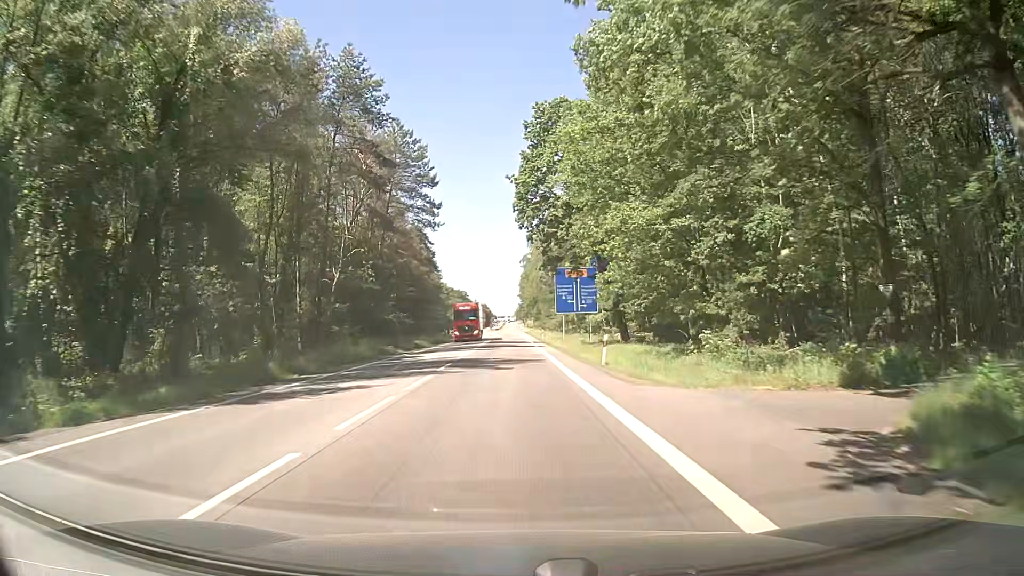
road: secondary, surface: asphalt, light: Day
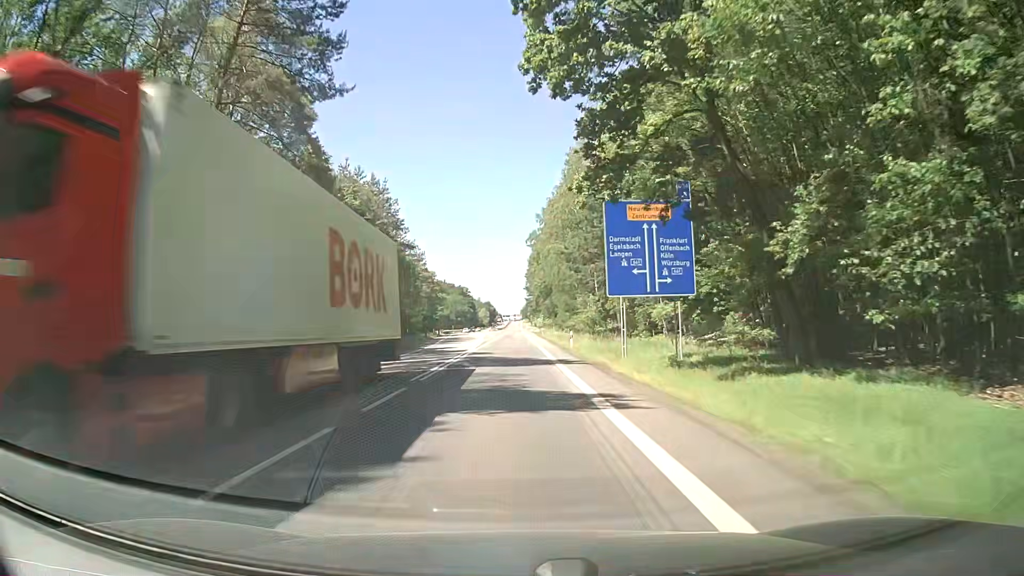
(-0.1, +34.5) m; -1°
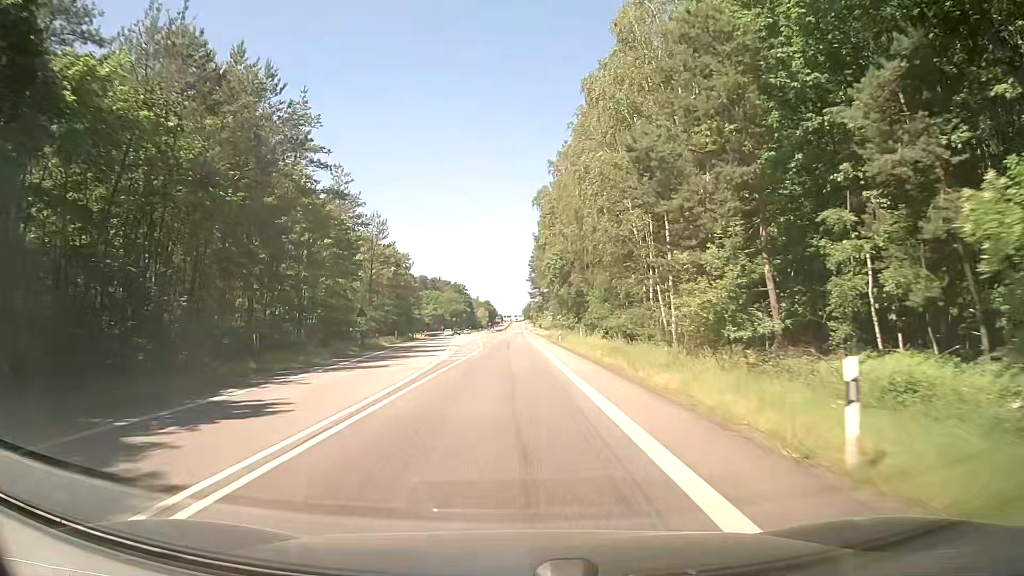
(0.0, +34.6) m; 0°
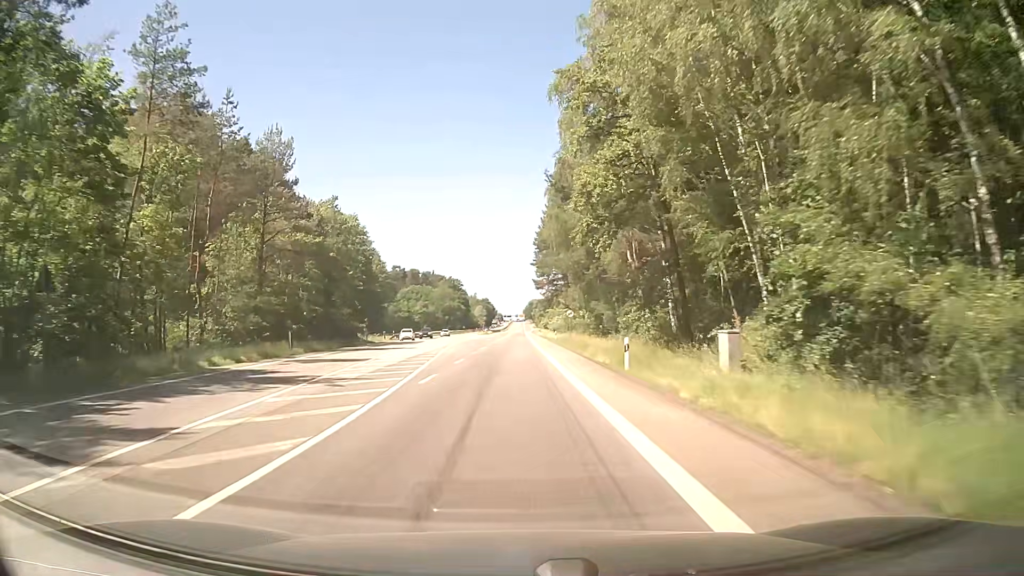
(0.0, +34.9) m; 0°
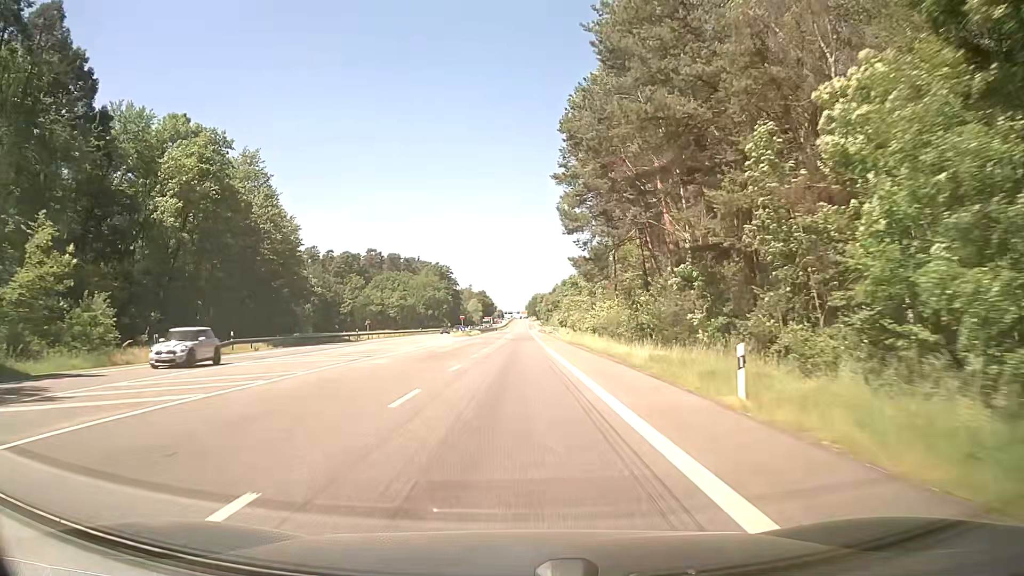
(+0.1, +59.1) m; +1°
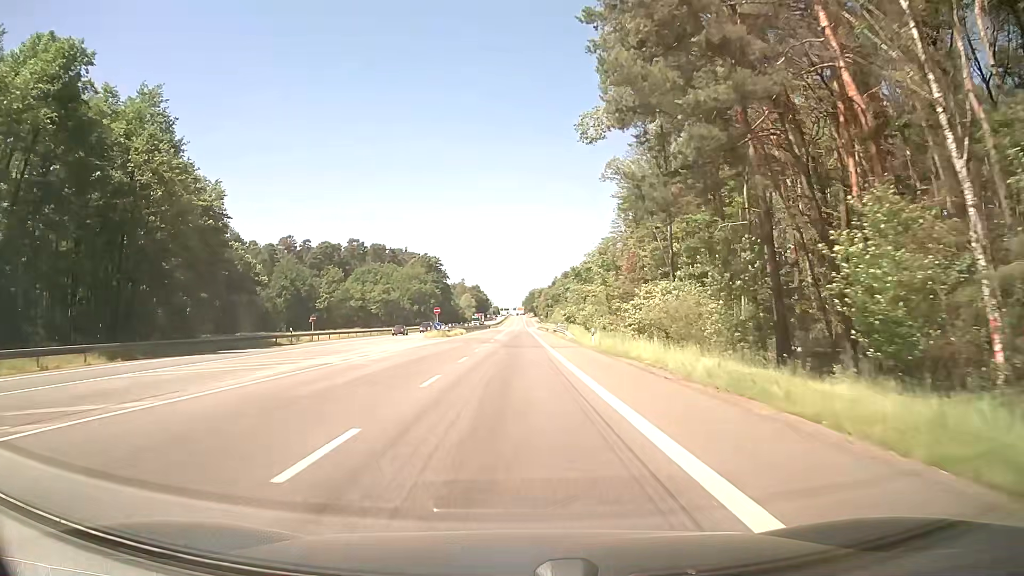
(-0.2, +23.3) m; 0°
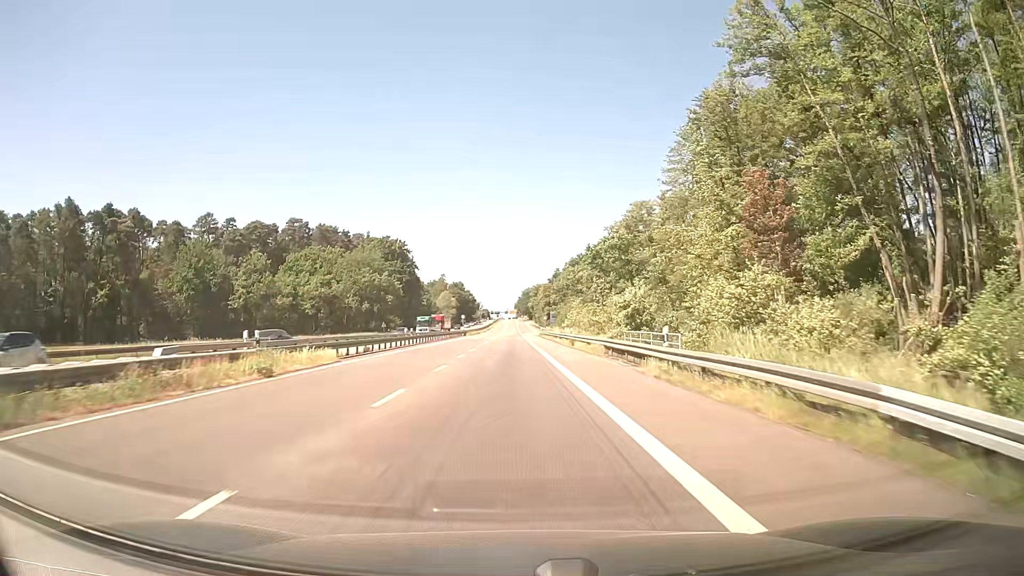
(-0.1, +57.3) m; 0°
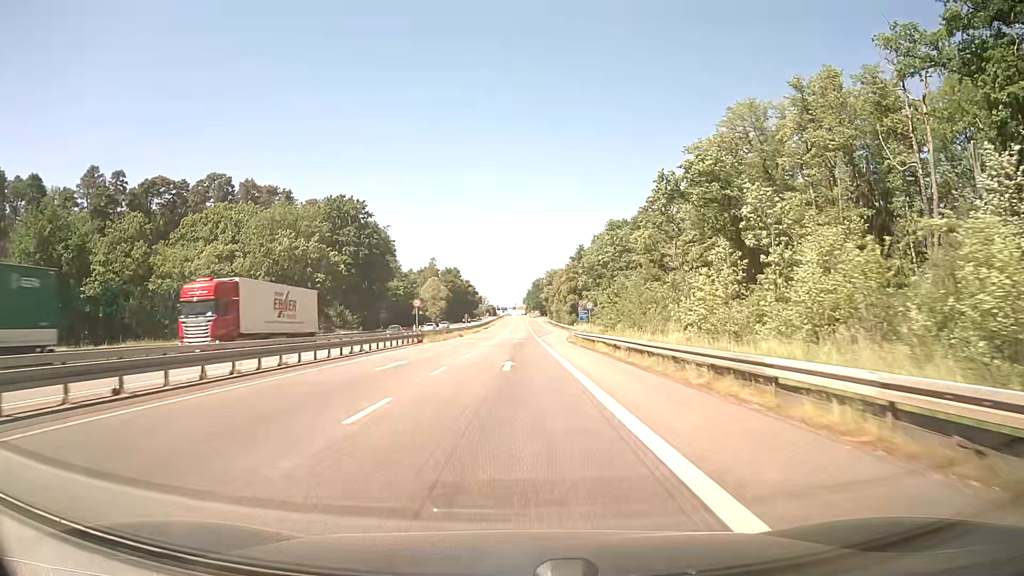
(-0.3, +55.6) m; -1°
(0, +10) (0, +20) (0, +30) (0, +40) (0, +50) (0, +60) (0, +70) (0, +80) (0, +90) (0, +100) m
